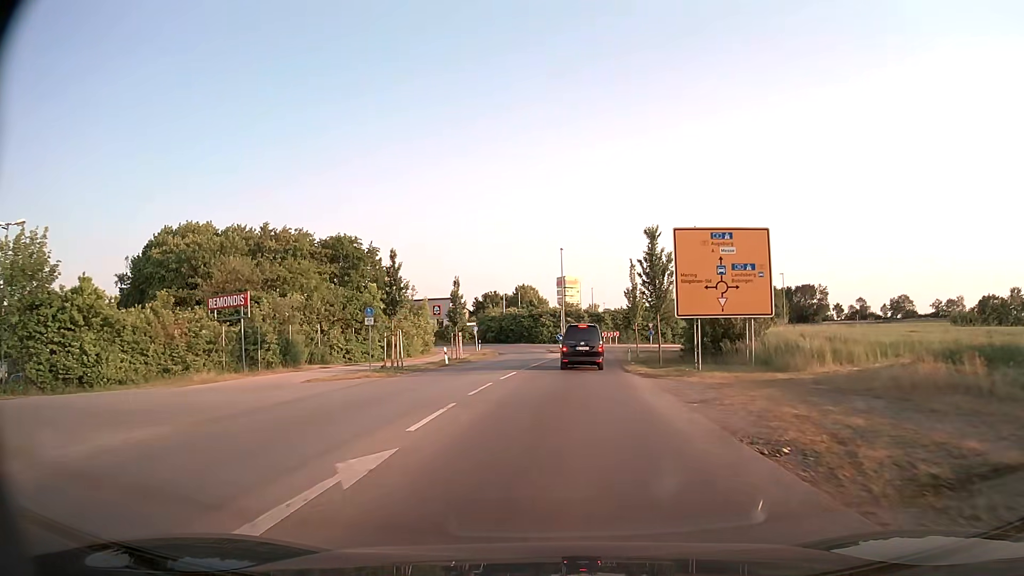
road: tertiary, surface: asphalt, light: Day
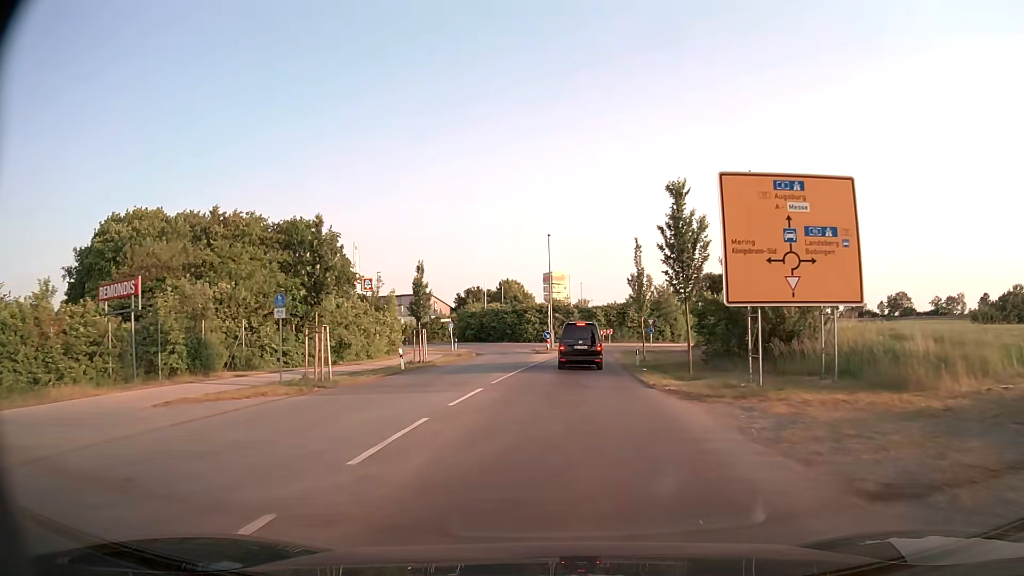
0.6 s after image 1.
(+0.1, +8.6) m; +1°
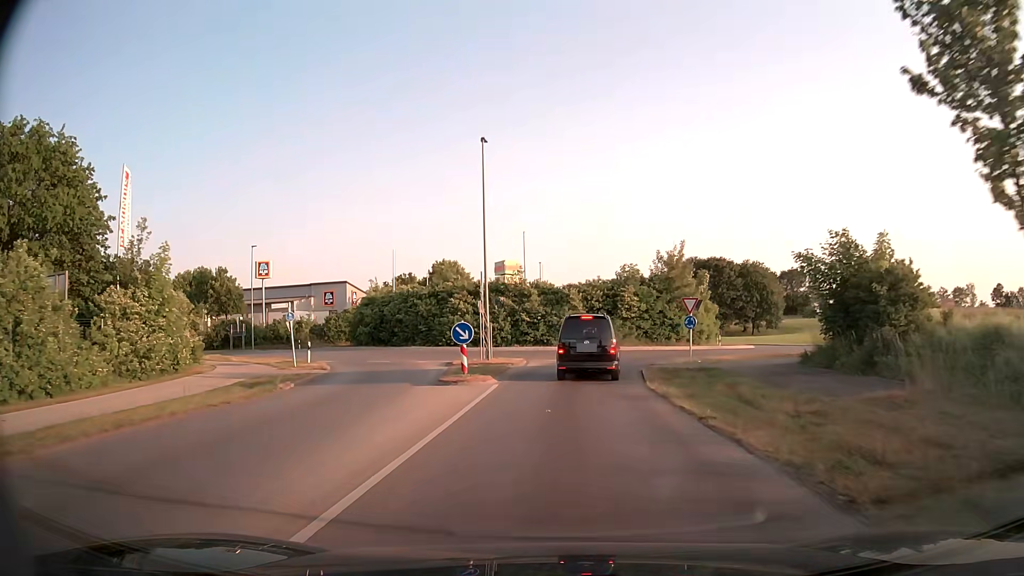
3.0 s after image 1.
(+1.1, +31.0) m; +4°
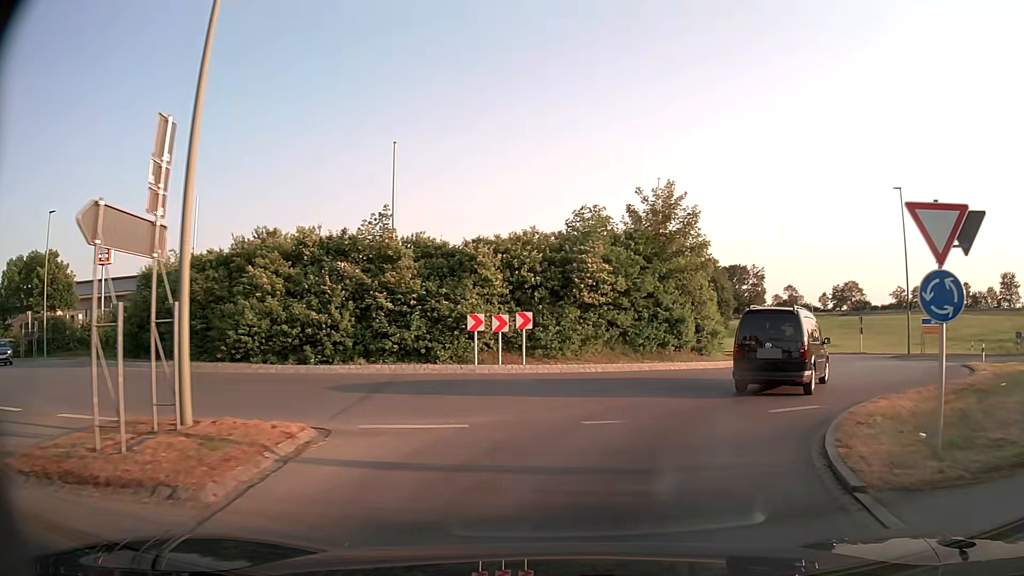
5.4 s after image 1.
(+0.7, +22.6) m; +7°
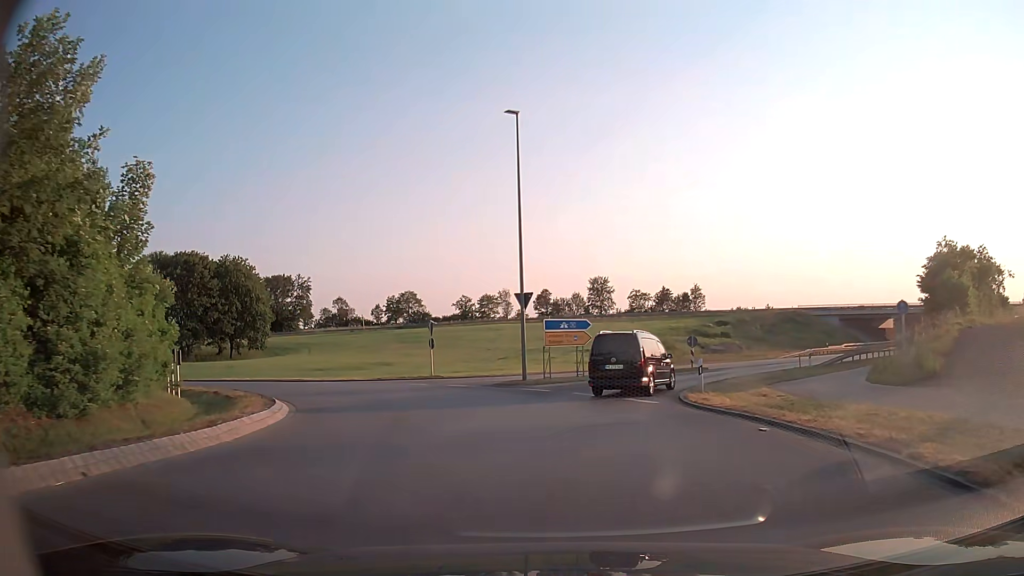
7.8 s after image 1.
(+6.5, +17.0) m; +38°
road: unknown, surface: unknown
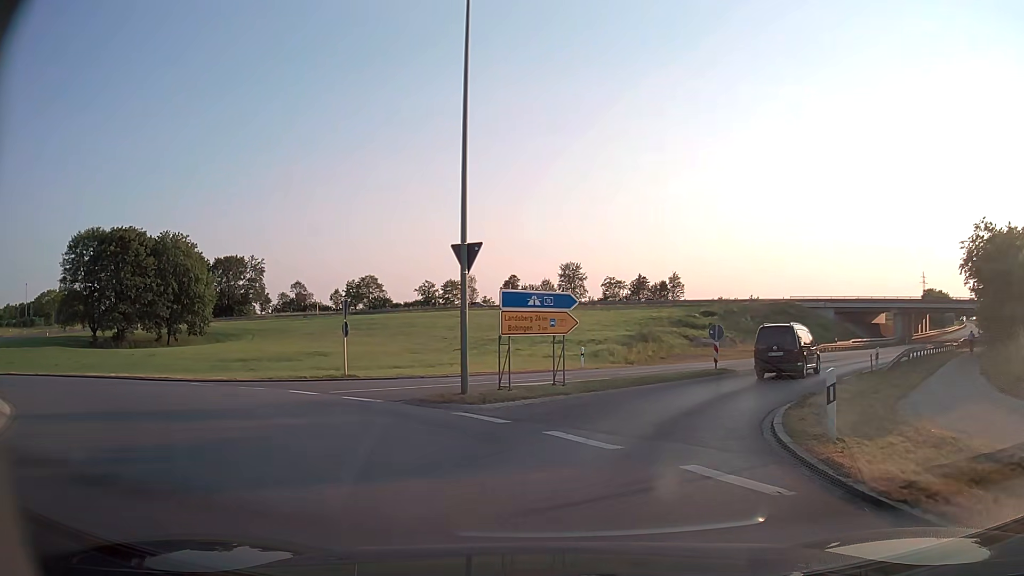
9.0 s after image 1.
(+0.2, +11.0) m; +3°
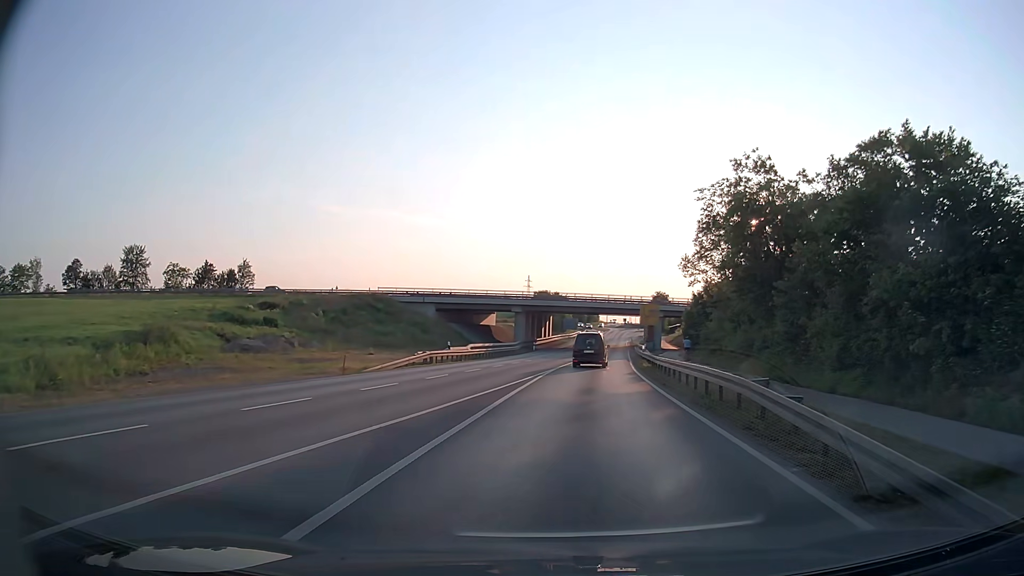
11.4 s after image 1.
(+8.0, +24.1) m; +35°
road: primary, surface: asphalt
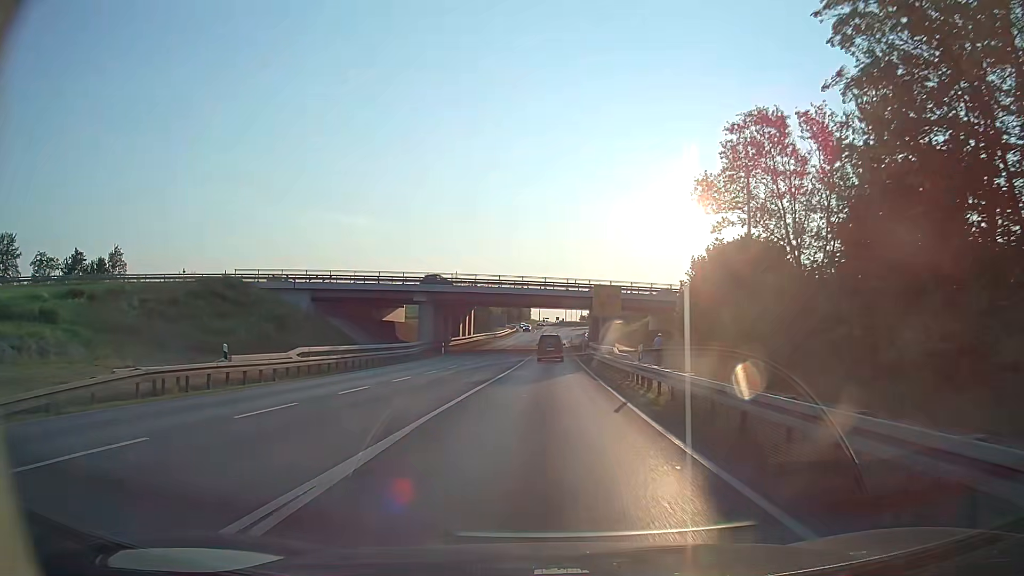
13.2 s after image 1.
(+1.6, +24.4) m; +6°
(0, +10) (0, +20) (0, +30) (0, +40) (0, +50) (0, +60) (+1, +70) (+1, +80) (+1, +90) (+2, +100) m
